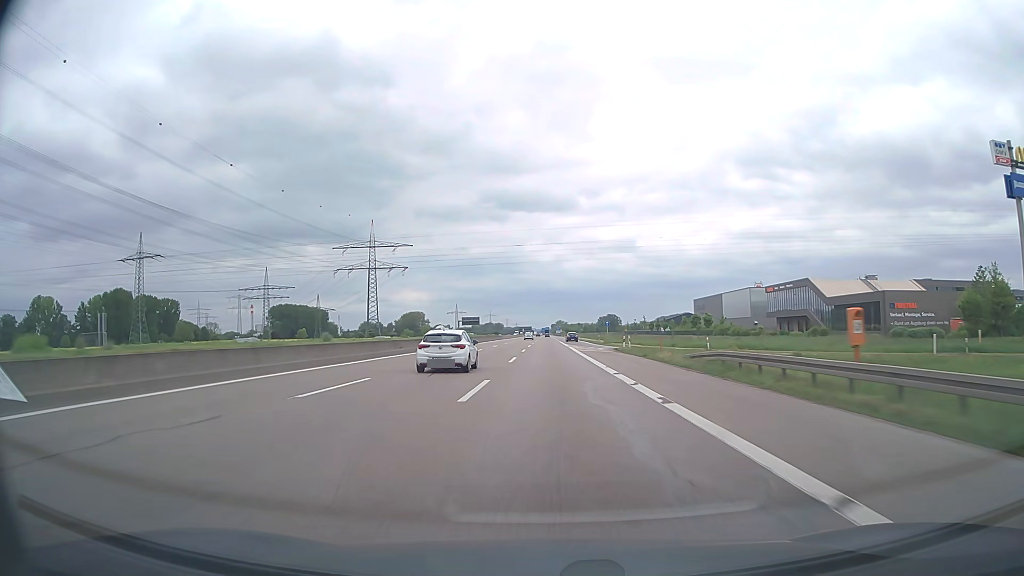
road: motorway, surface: asphalt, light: Day
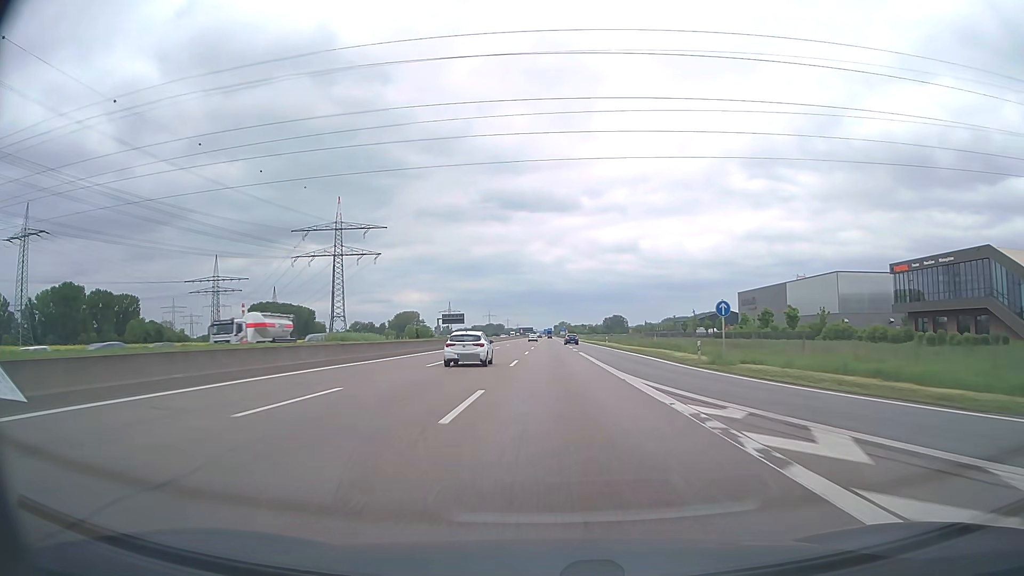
(+0.1, +57.4) m; 0°
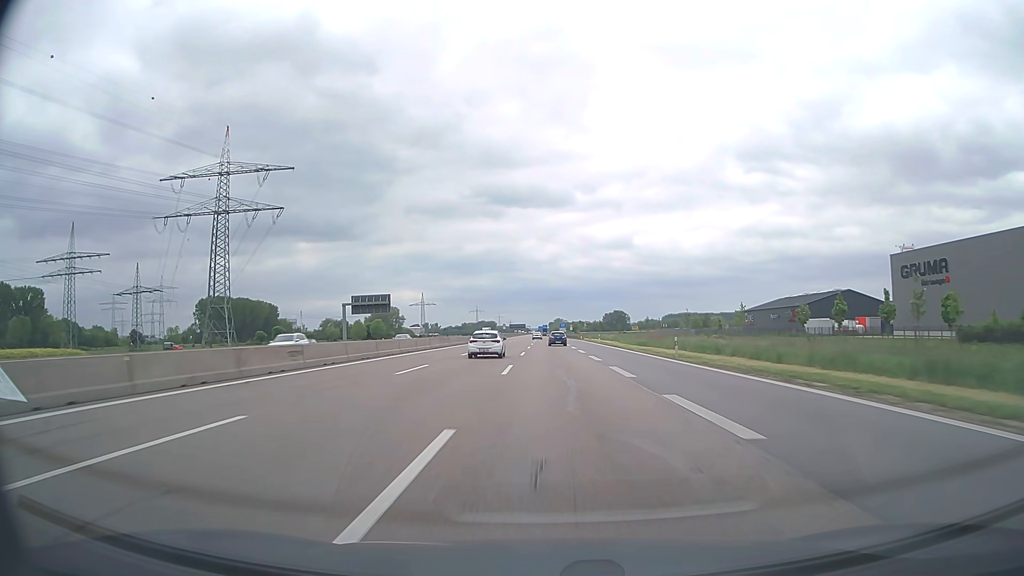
(+0.3, +96.7) m; +1°
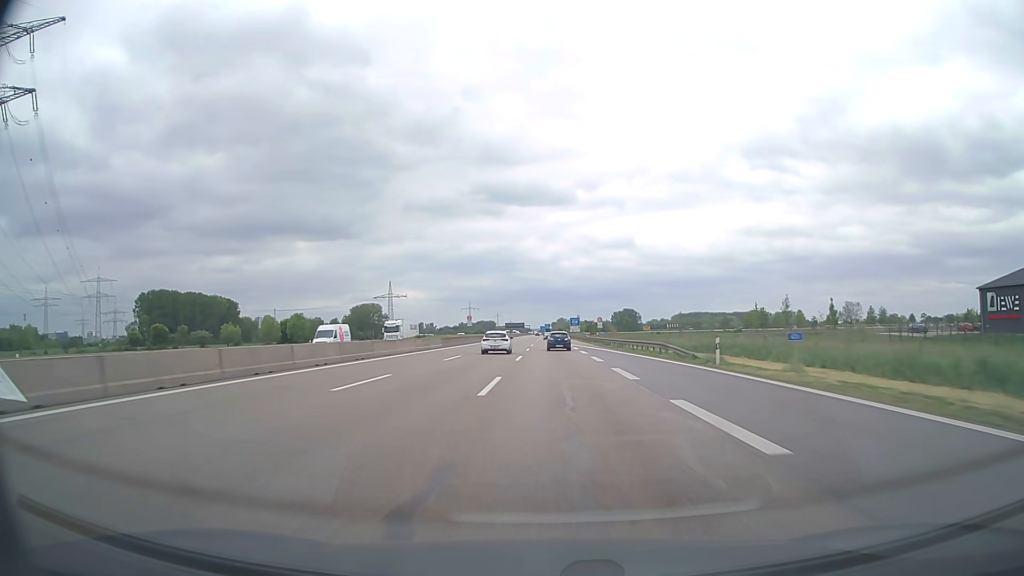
(-0.3, +97.4) m; 0°
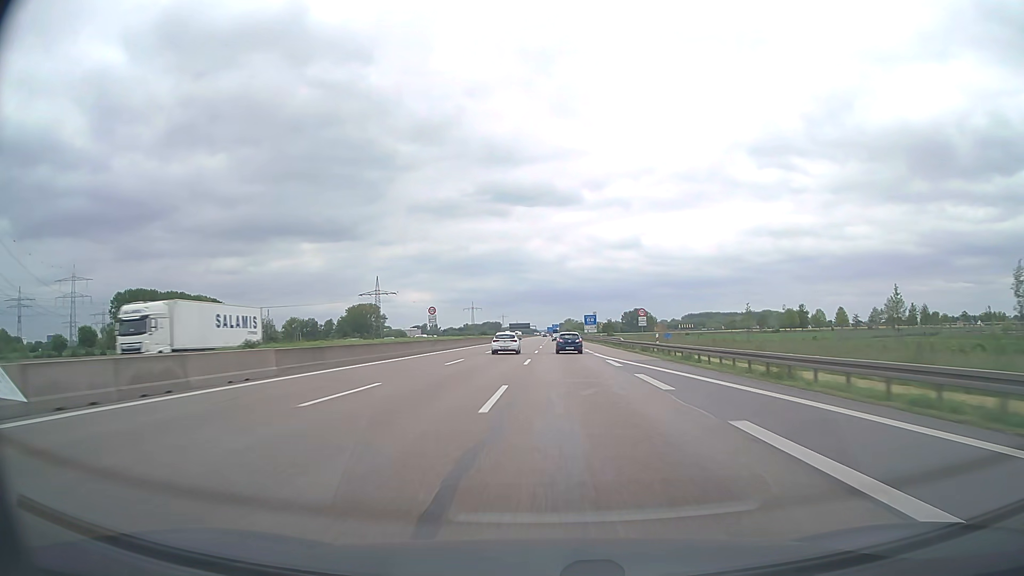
(-0.2, +39.2) m; 0°
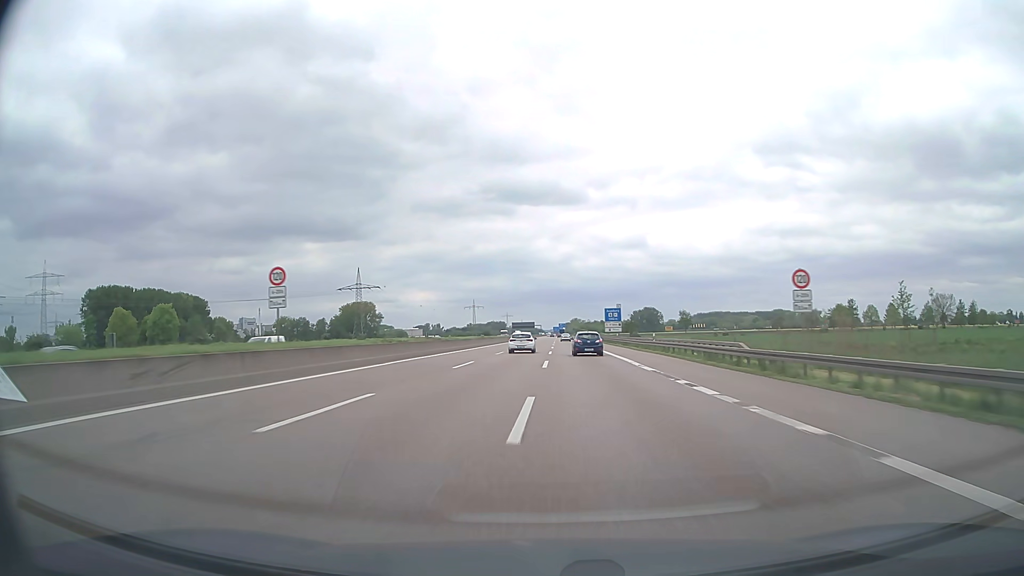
(-0.3, +39.3) m; -1°
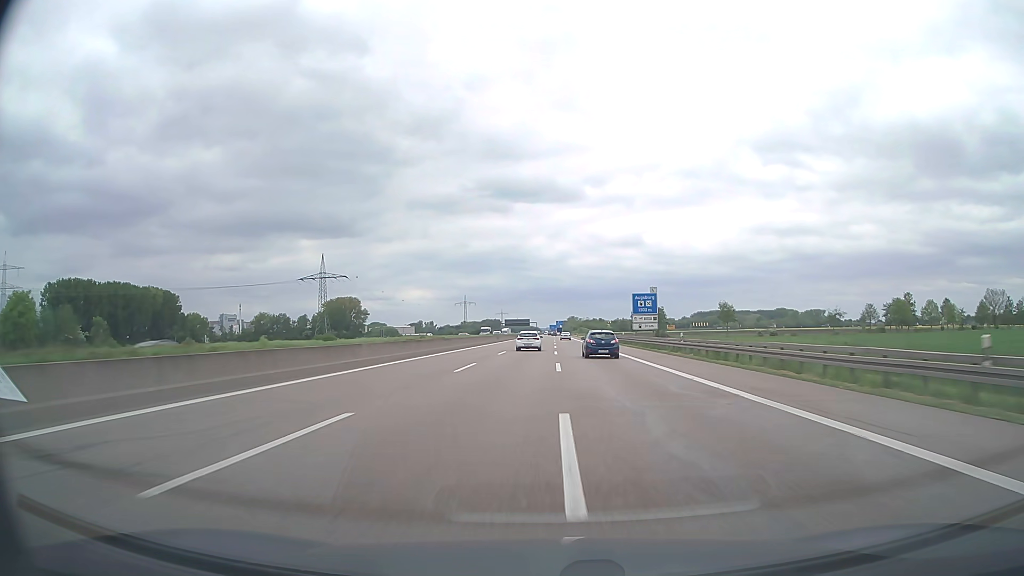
(+0.1, +39.5) m; 0°
